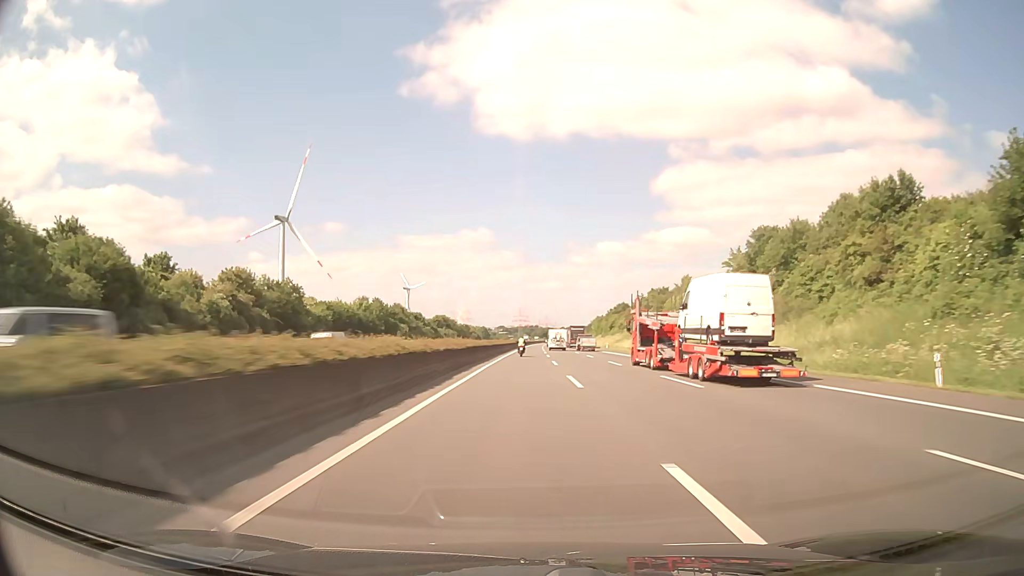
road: motorway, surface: asphalt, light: Day
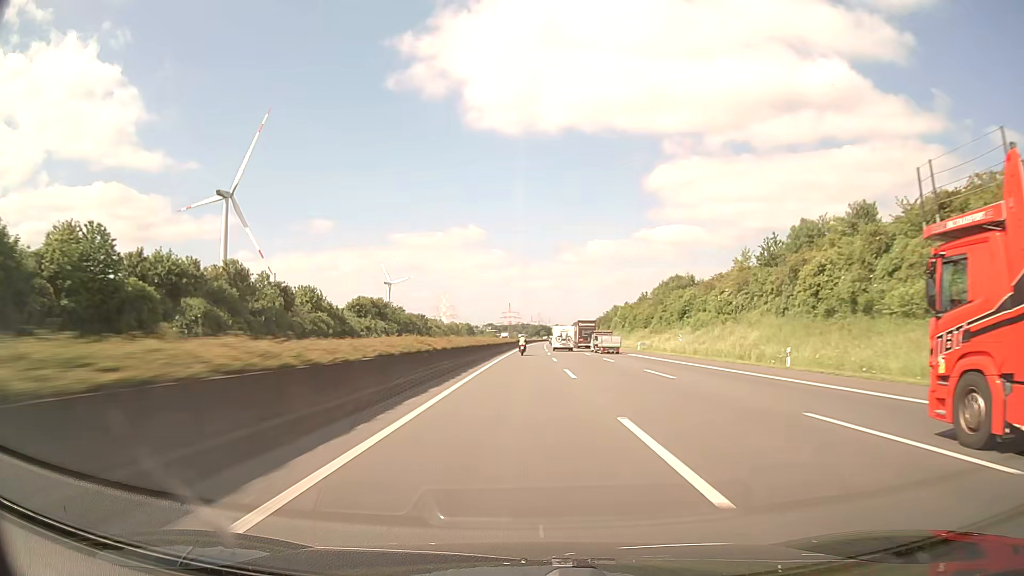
(+0.4, +85.7) m; +1°
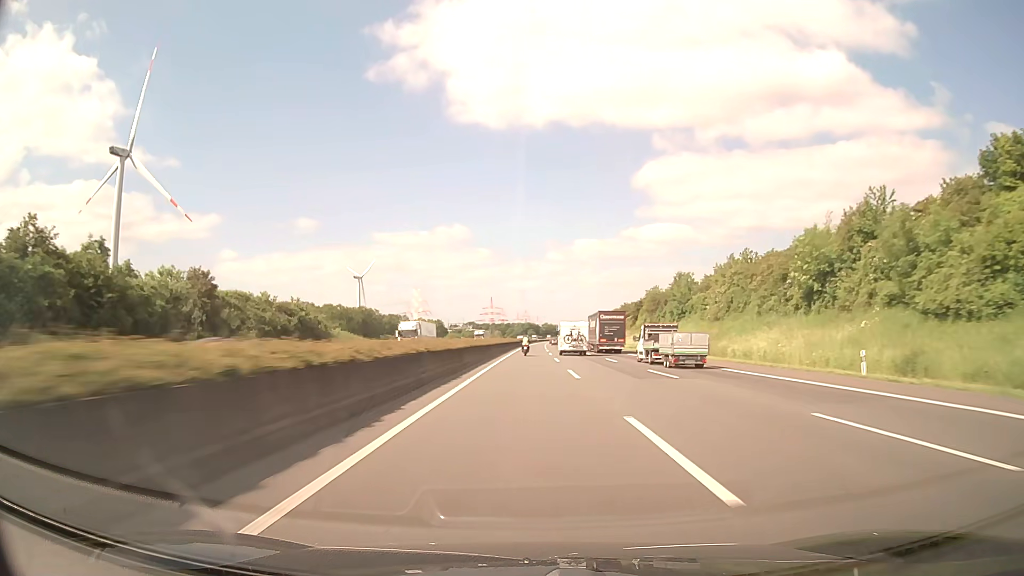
(+0.9, +108.0) m; +1°
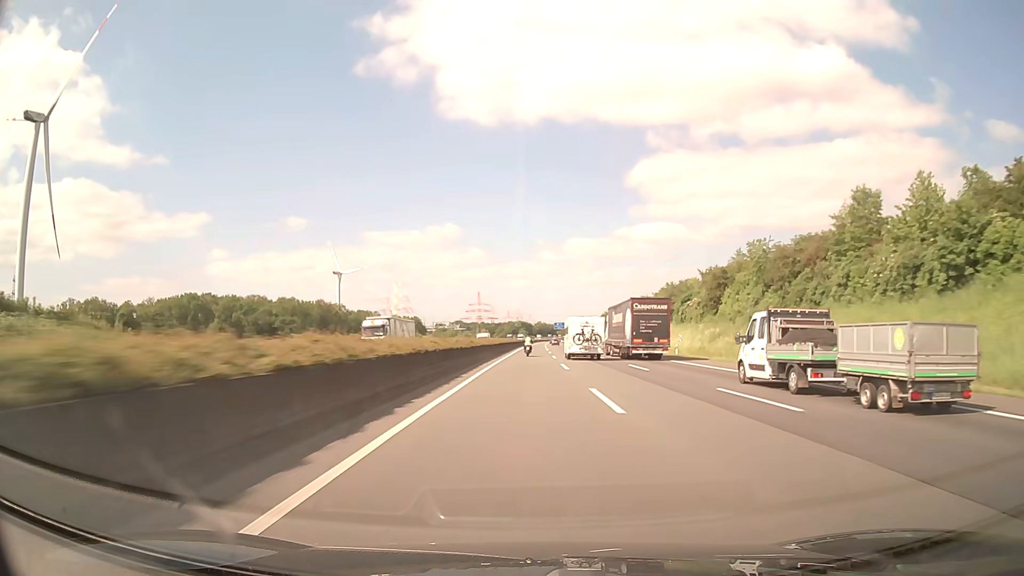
(+0.4, +65.3) m; +1°
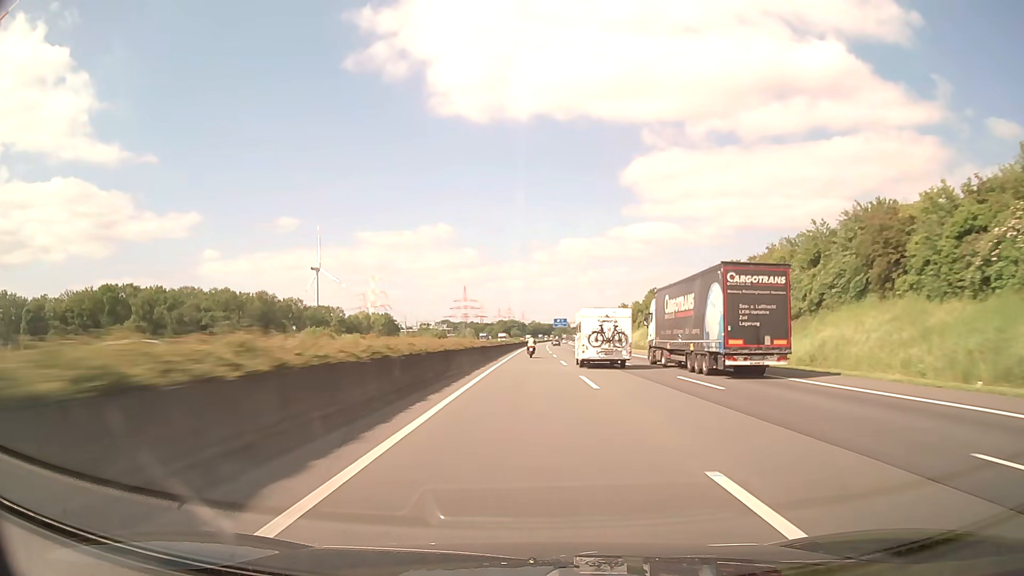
(+0.4, +65.7) m; +1°
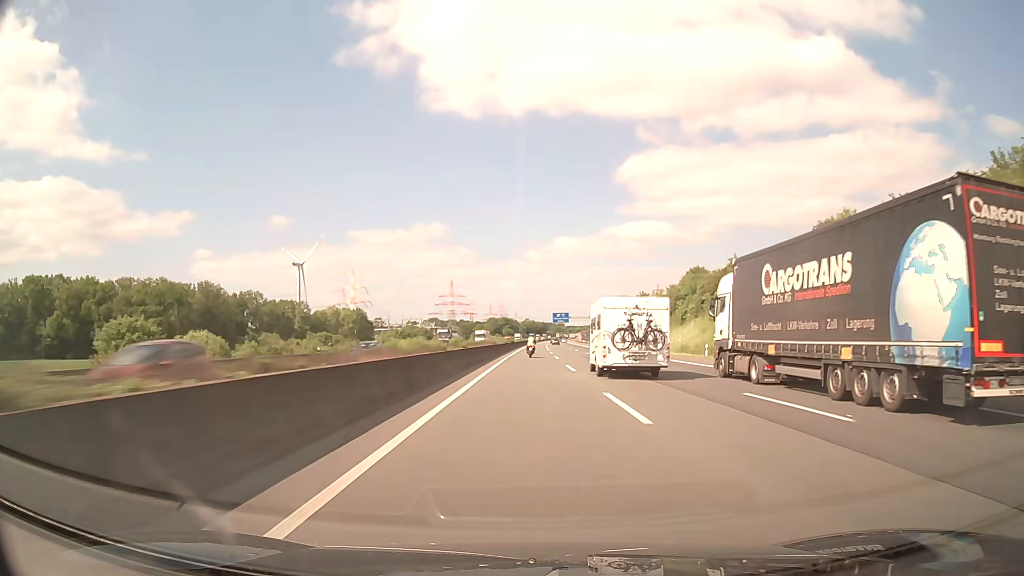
(+0.2, +44.0) m; +1°
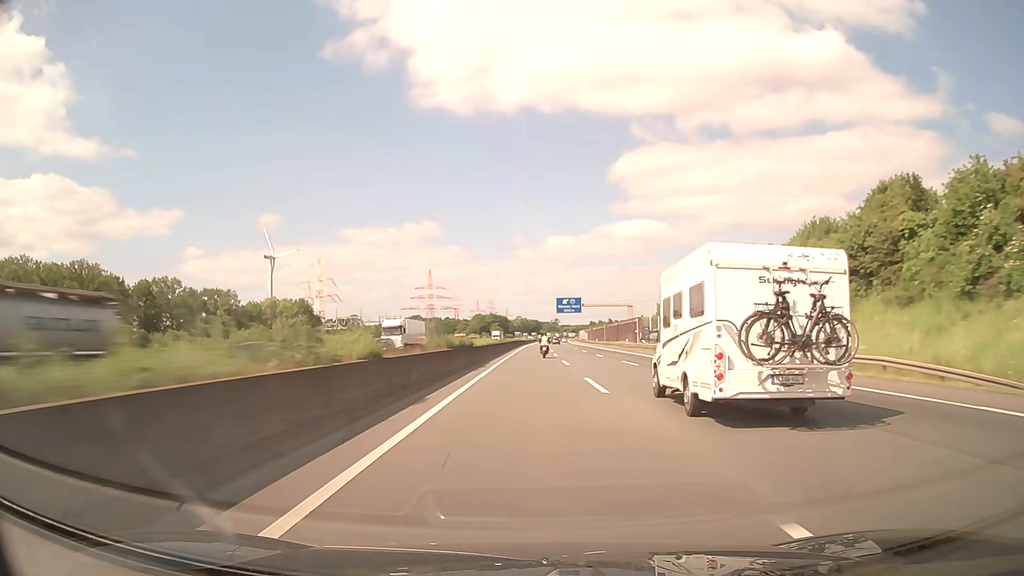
(+0.4, +66.1) m; +1°
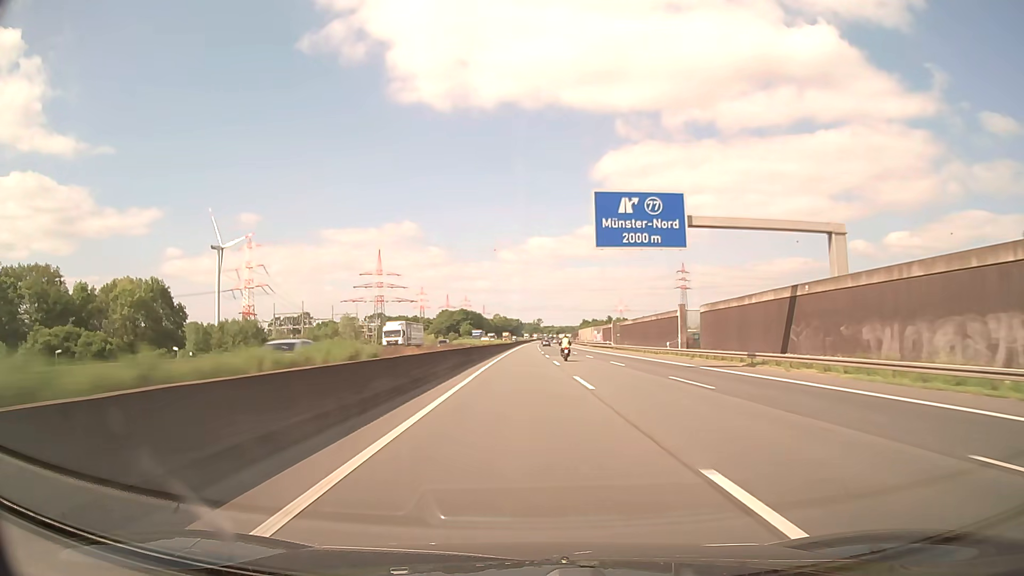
(+0.8, +88.0) m; +2°
(0, +10) (0, +20) (0, +30) (0, +40) (0, +50) (+1, +60) (+1, +70) (+1, +80) (+1, +90) (+1, +100) m
